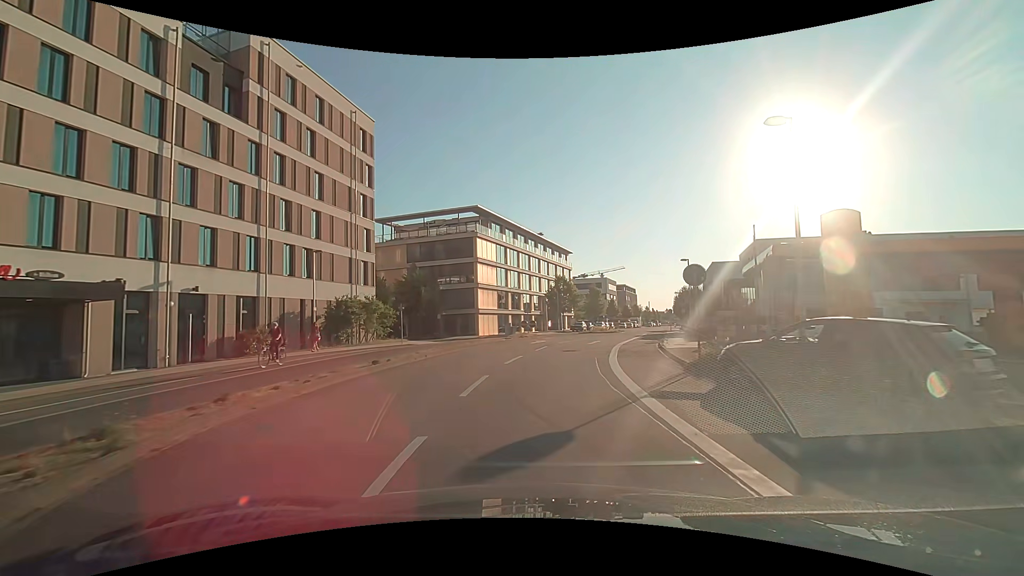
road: residential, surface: asphalt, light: Day
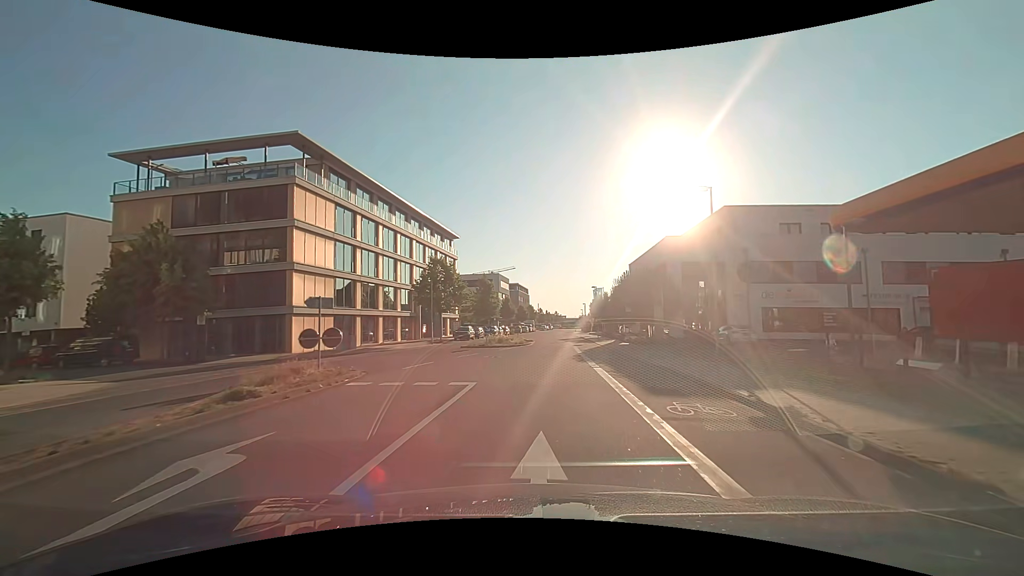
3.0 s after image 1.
(+2.5, +24.8) m; +12°
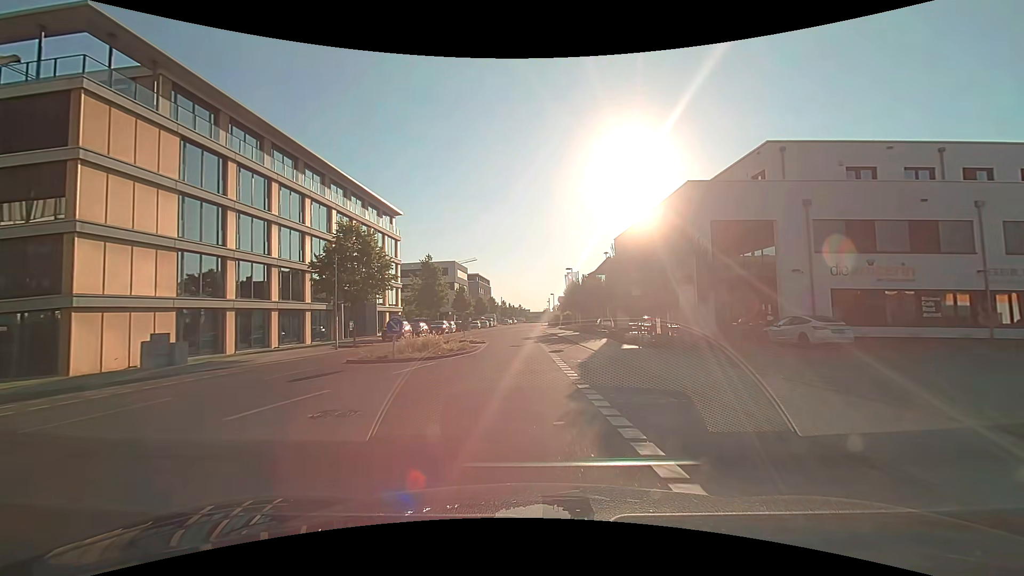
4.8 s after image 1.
(+0.8, +14.8) m; +5°
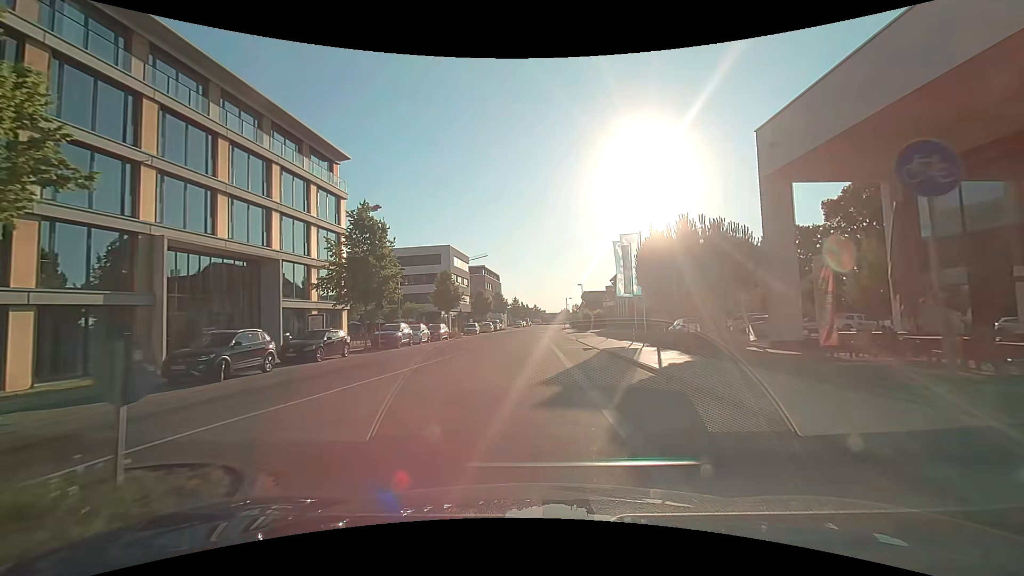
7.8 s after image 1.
(-0.5, +26.9) m; -2°
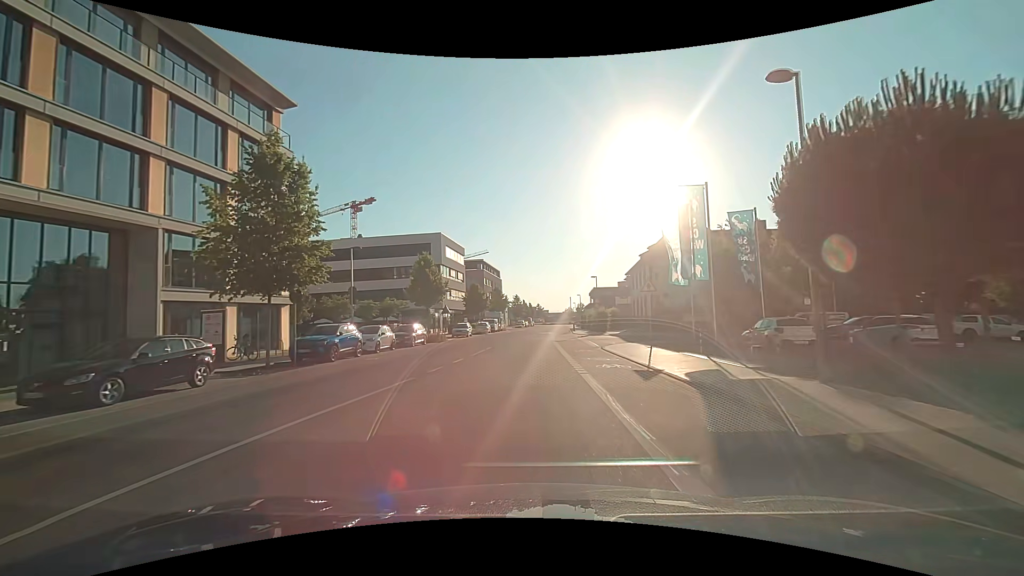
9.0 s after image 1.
(-0.1, +11.7) m; +1°
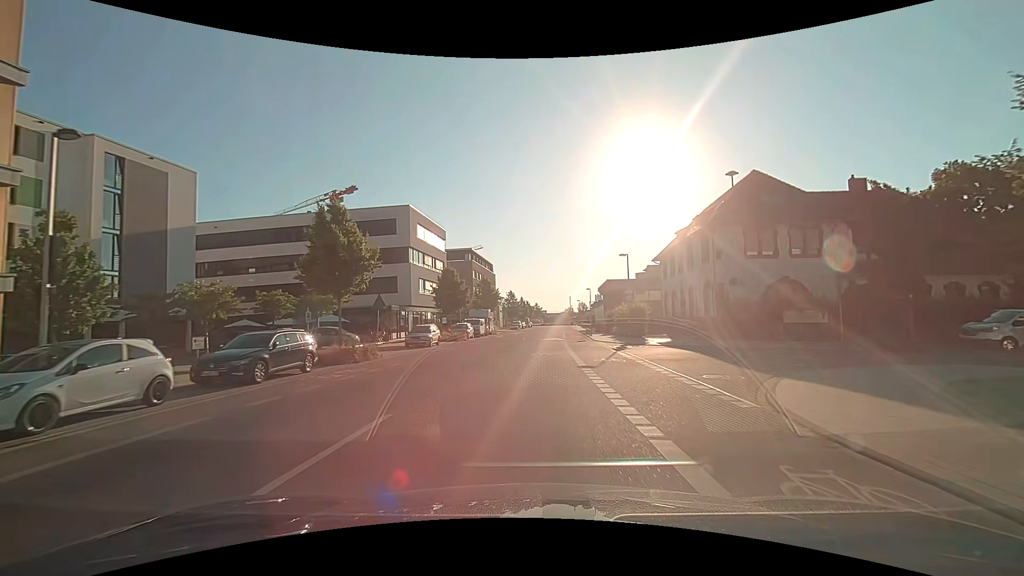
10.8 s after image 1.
(-0.3, +18.8) m; -1°
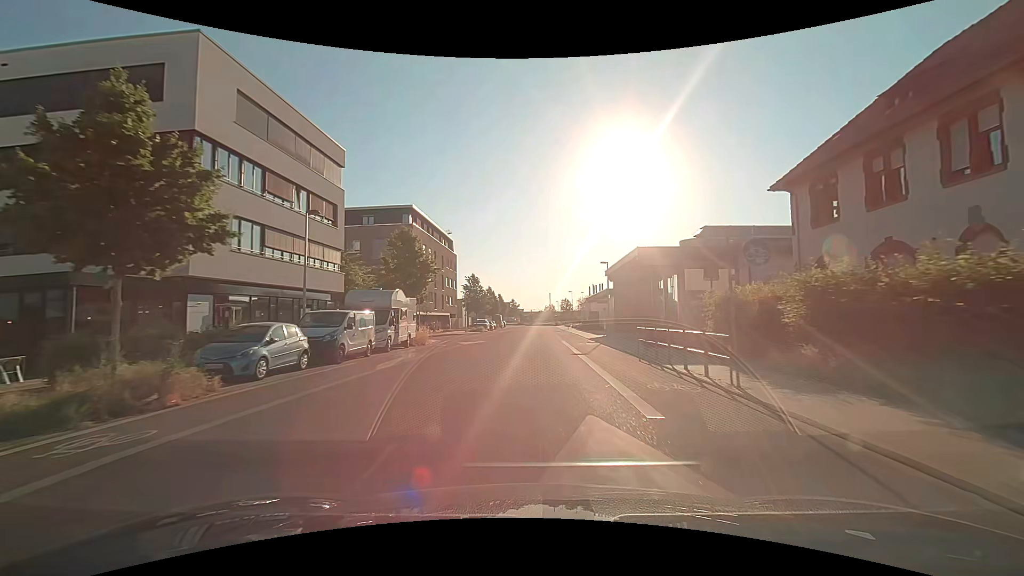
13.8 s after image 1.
(+0.7, +34.0) m; +2°
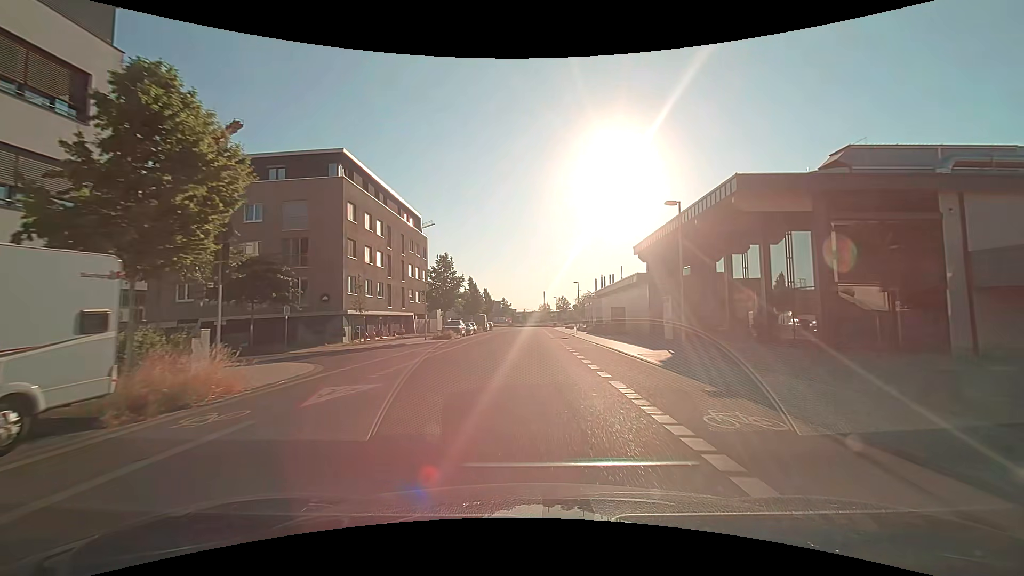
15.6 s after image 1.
(+0.3, +21.4) m; +1°
(0, +10) (0, +20) (0, +30) (0, +40) (0, +50) (+1, +60) (+1, +70) (+1, +80) (+1, +90) (0, +100) m
